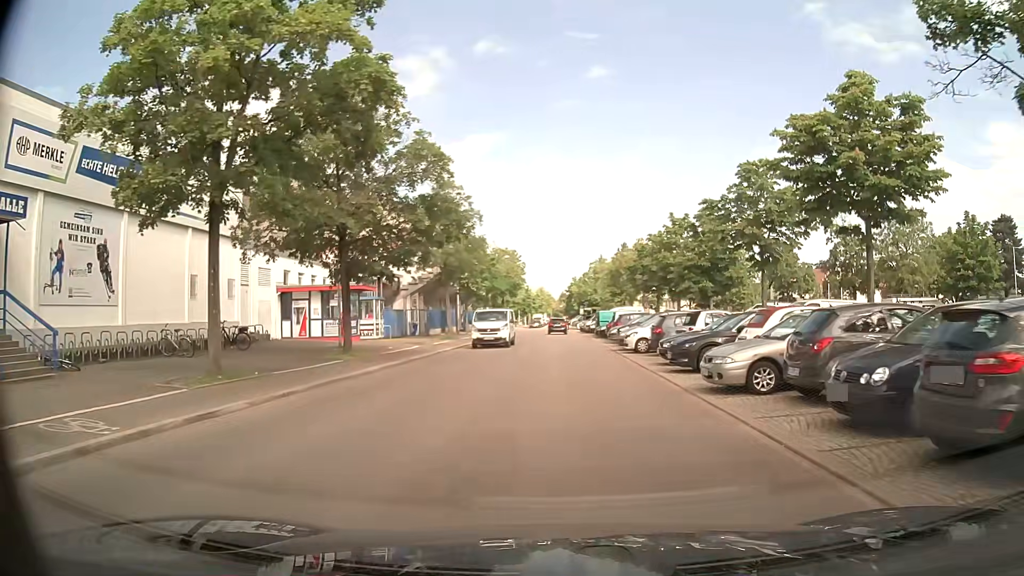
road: residential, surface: asphalt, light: Day
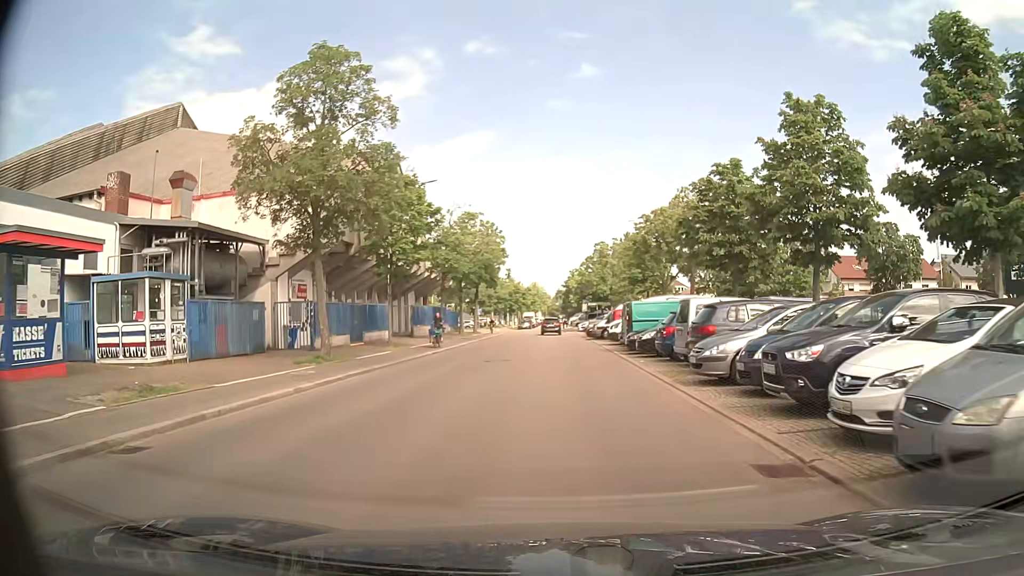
(+0.2, +24.7) m; 0°
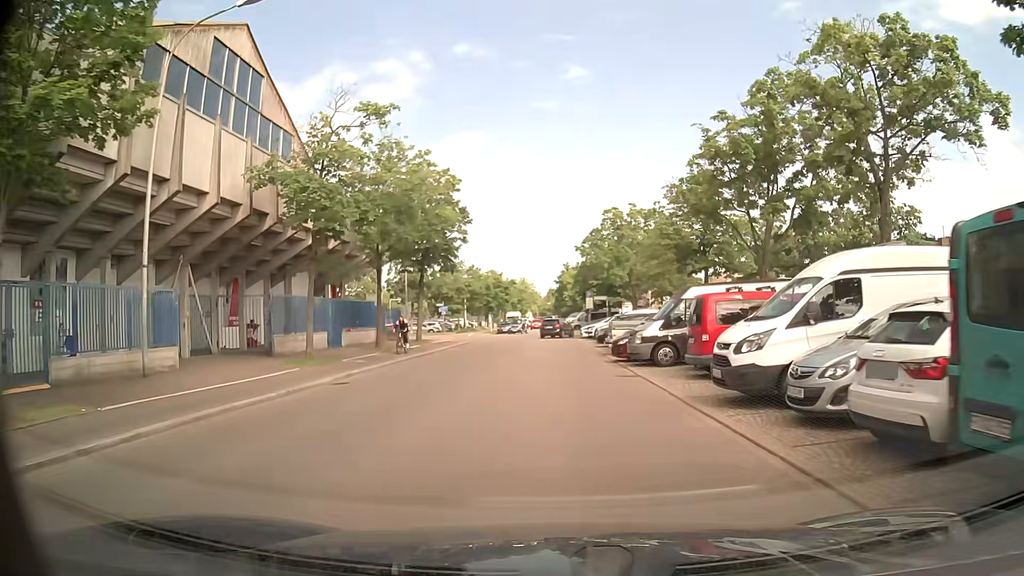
(+0.2, +24.0) m; +1°
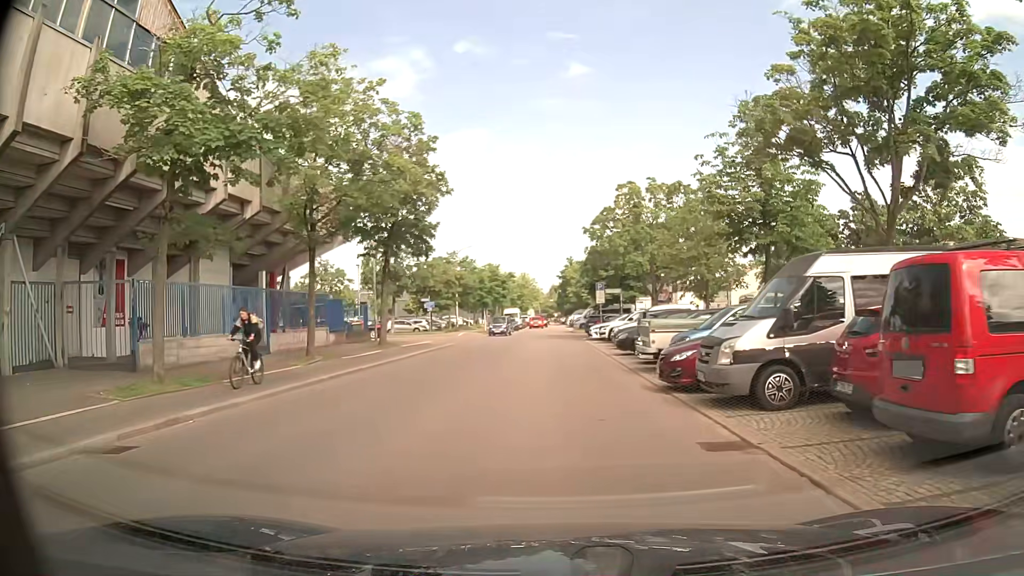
(0.0, +9.3) m; 0°
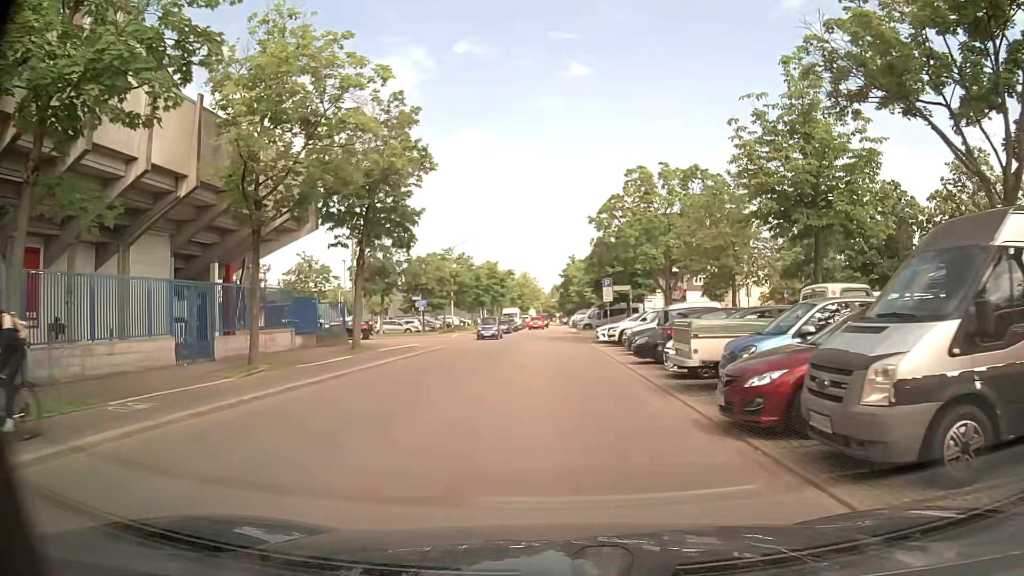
(0.0, +4.6) m; 0°
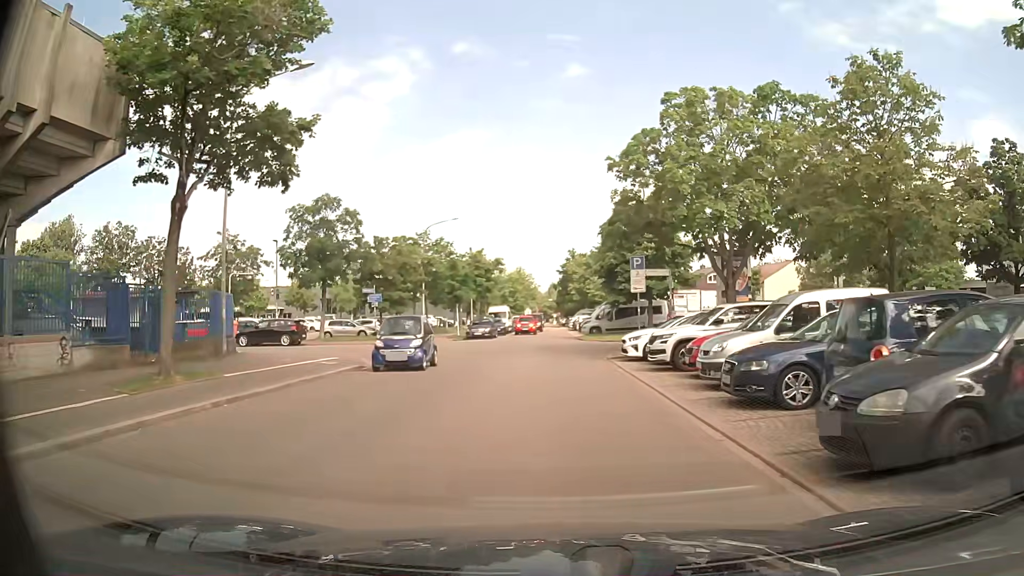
(0.0, +14.2) m; 0°
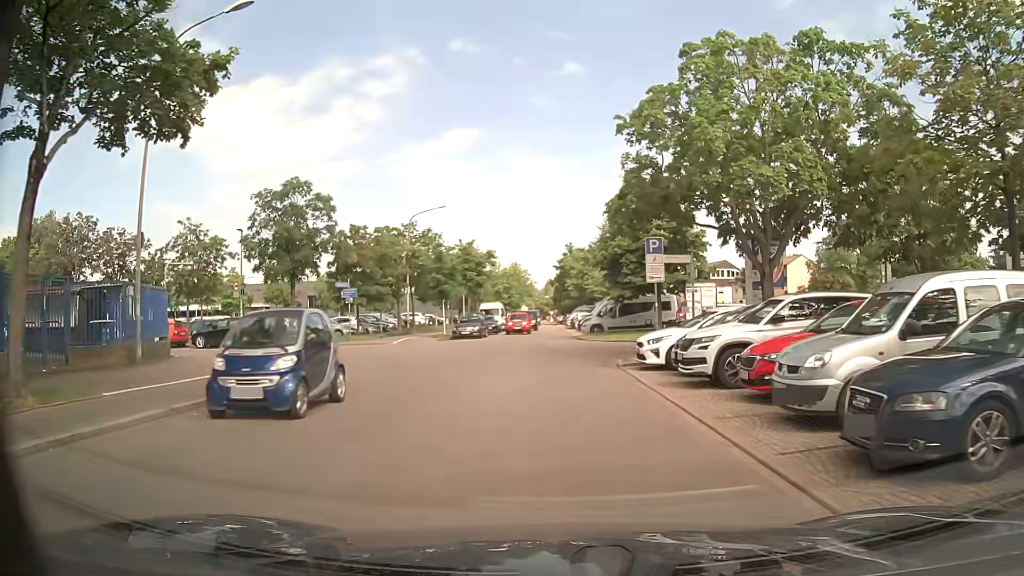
(0.0, +4.7) m; 0°
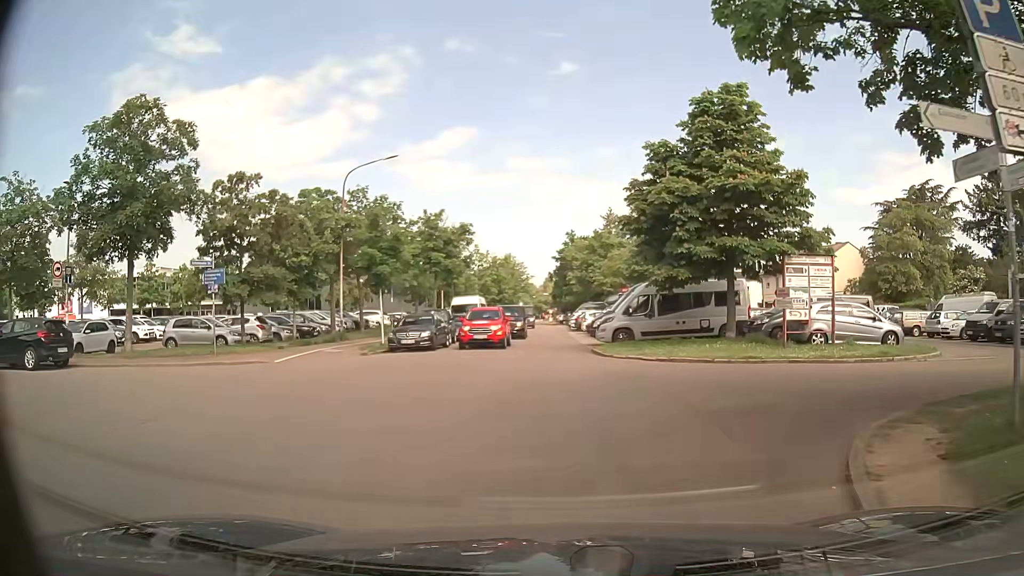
(+0.1, +15.5) m; 0°
(0, +10) (0, +20) (0, +30) (0, +40) (0, +50) (0, +60) (0, +70) (0, +80) (0, +90) (0, +100) m
